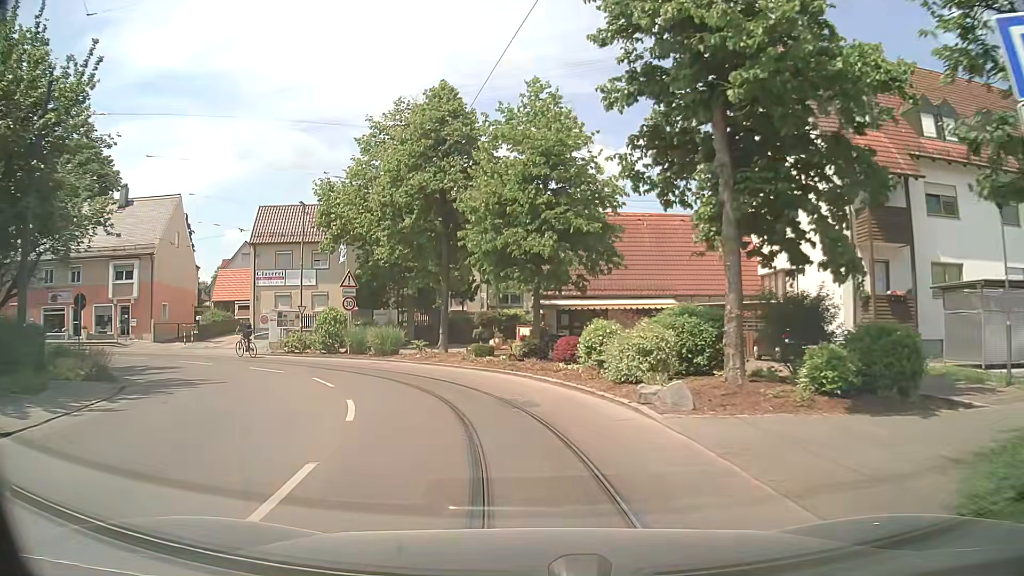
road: tertiary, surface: asphalt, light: Day
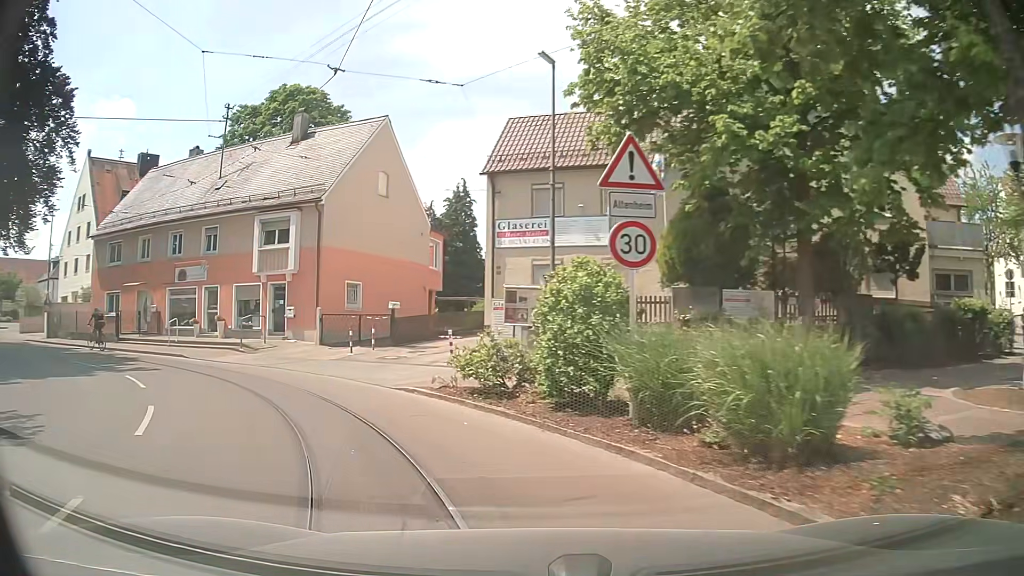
(-3.8, +19.8) m; -30°
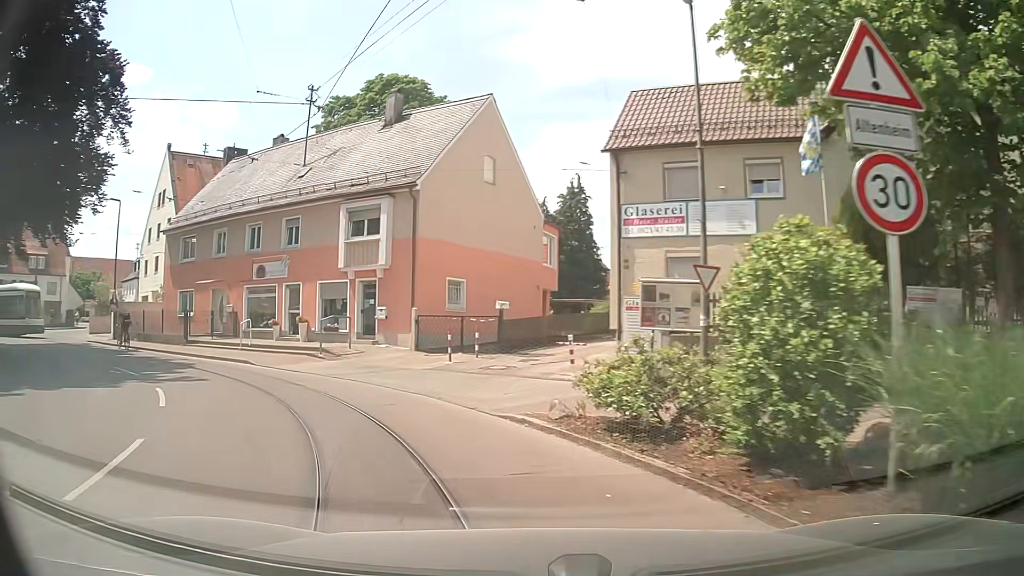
(-0.3, +3.6) m; -8°
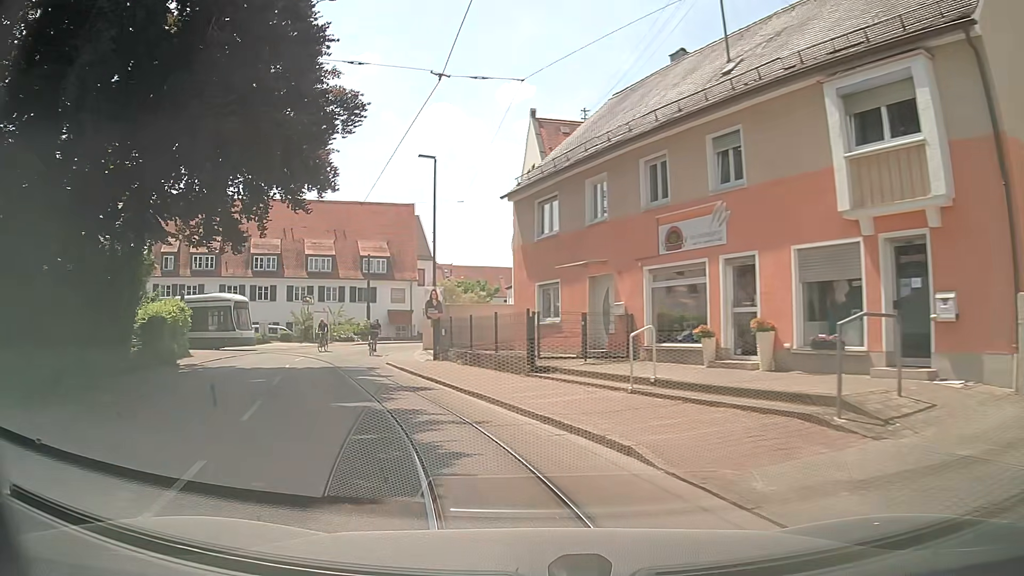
(-4.6, +13.0) m; -36°
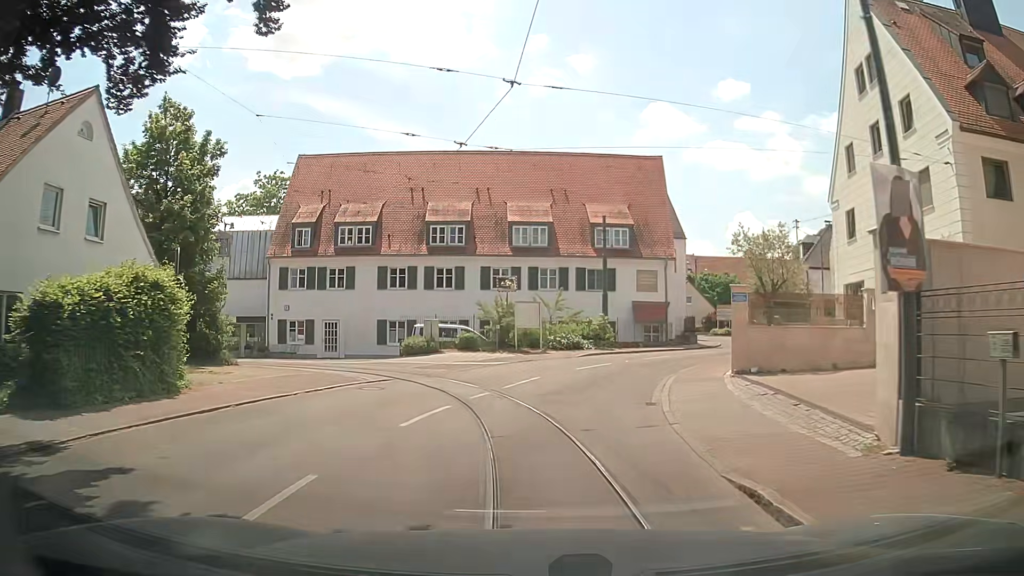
(-4.8, +18.6) m; -20°
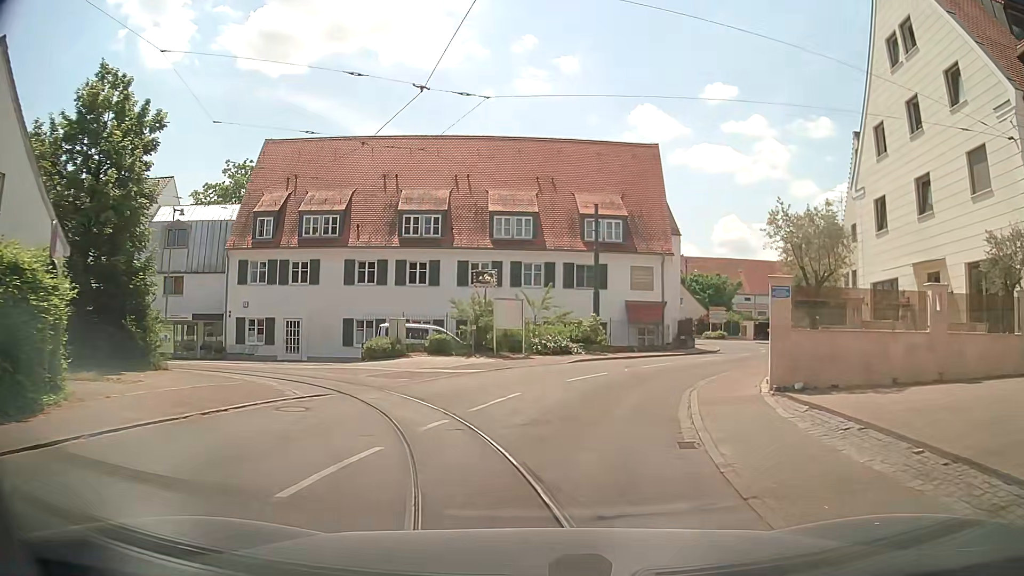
(+0.1, +4.0) m; +2°
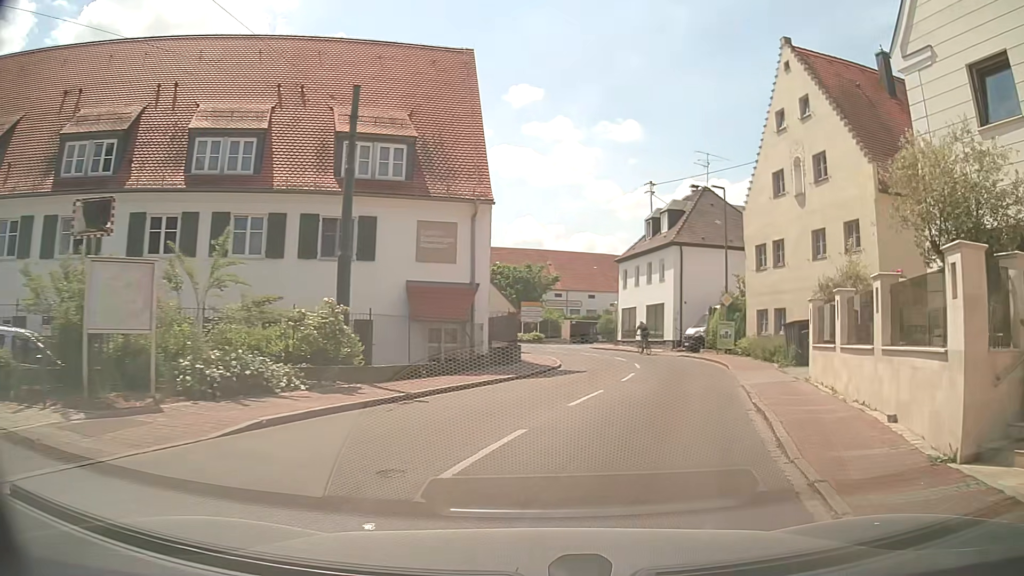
(+1.9, +16.1) m; +17°
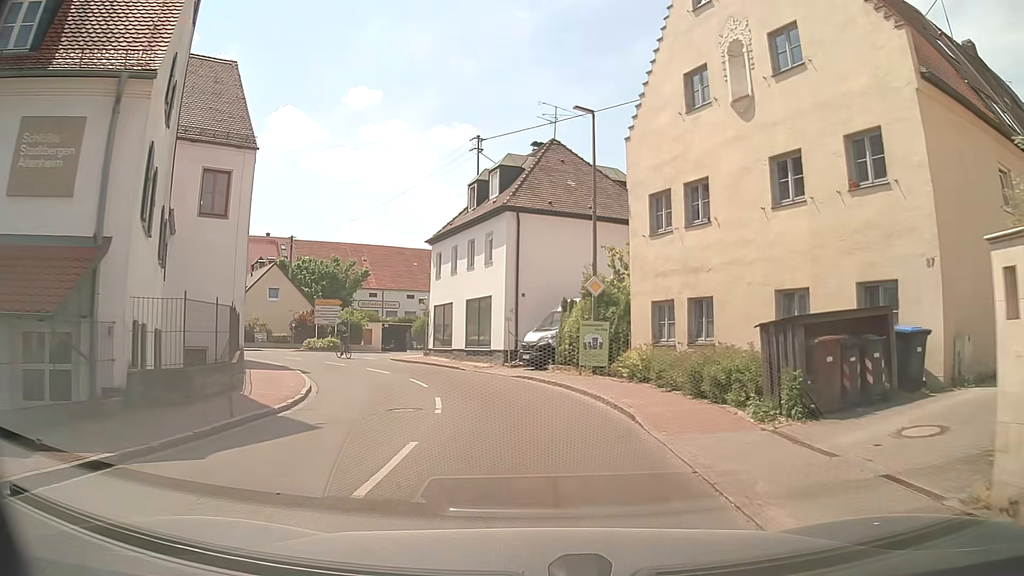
(+2.0, +11.9) m; +15°
(0, +10) (-2, +20) (-6, +29) (-12, +37) (-20, +43) (-28, +48) (-36, +55) (-43, +62) (-48, +71) (-52, +80) m
